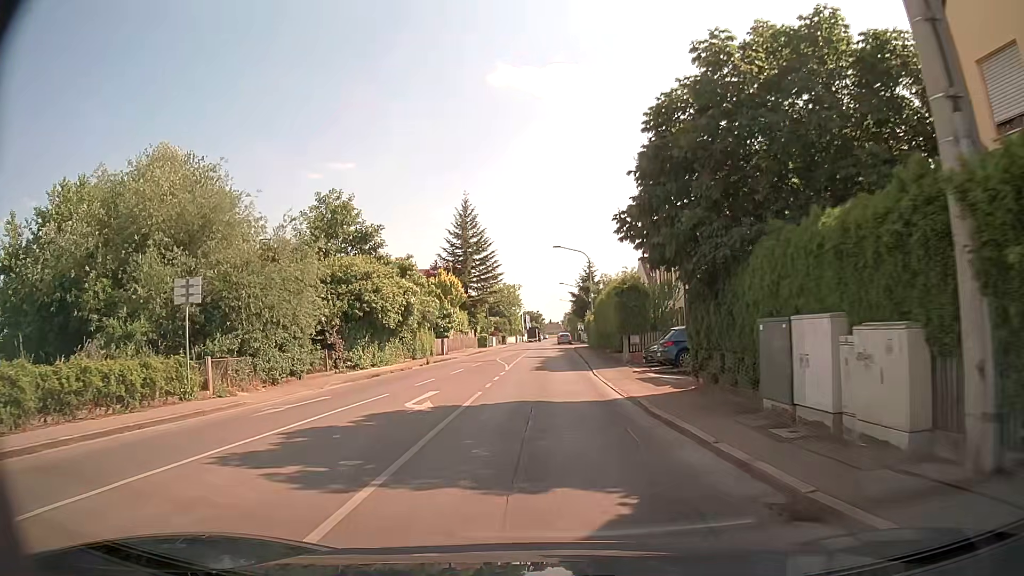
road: tertiary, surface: asphalt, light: Day
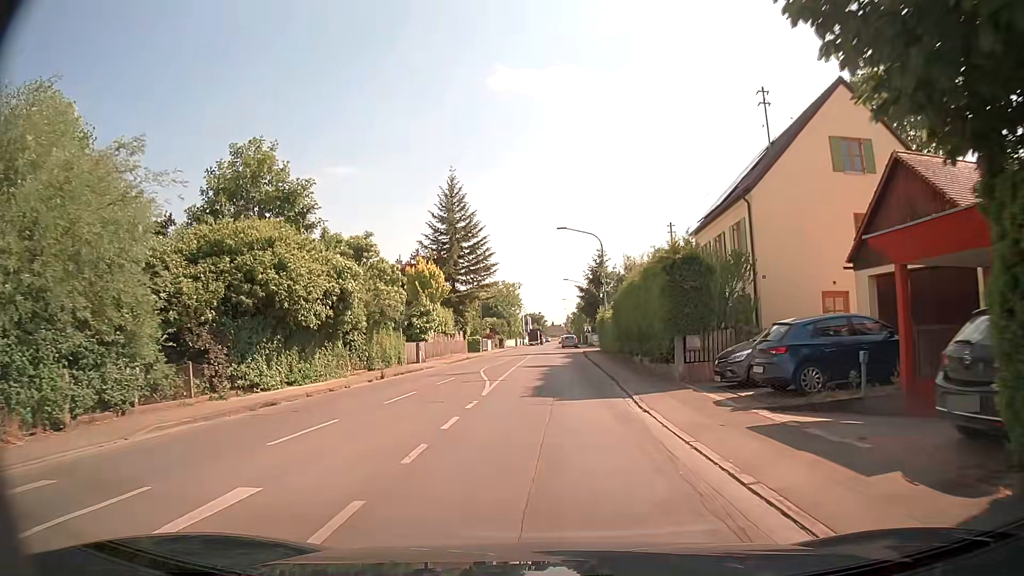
(-0.1, +11.2) m; -1°
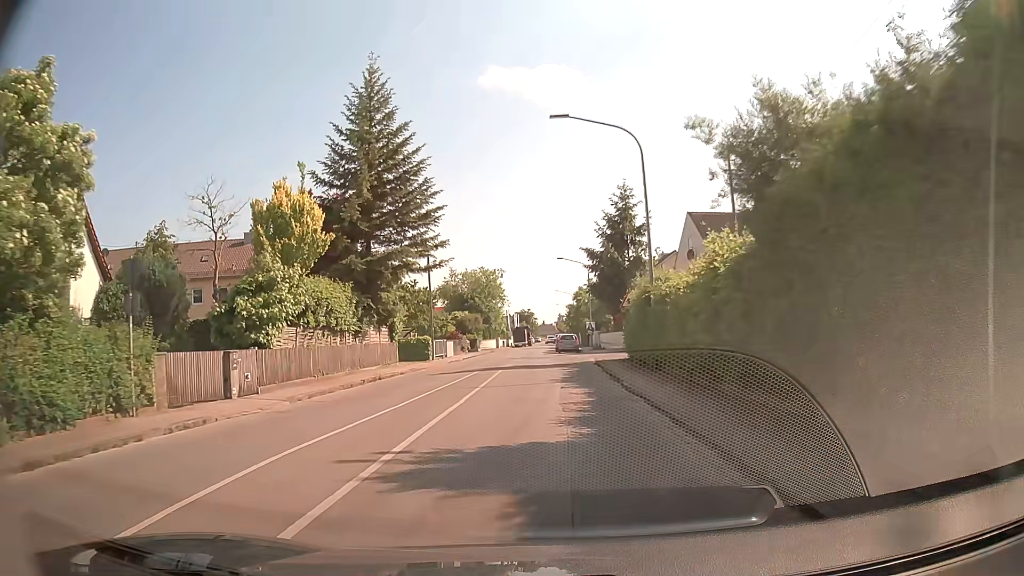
(+0.5, +24.3) m; +2°
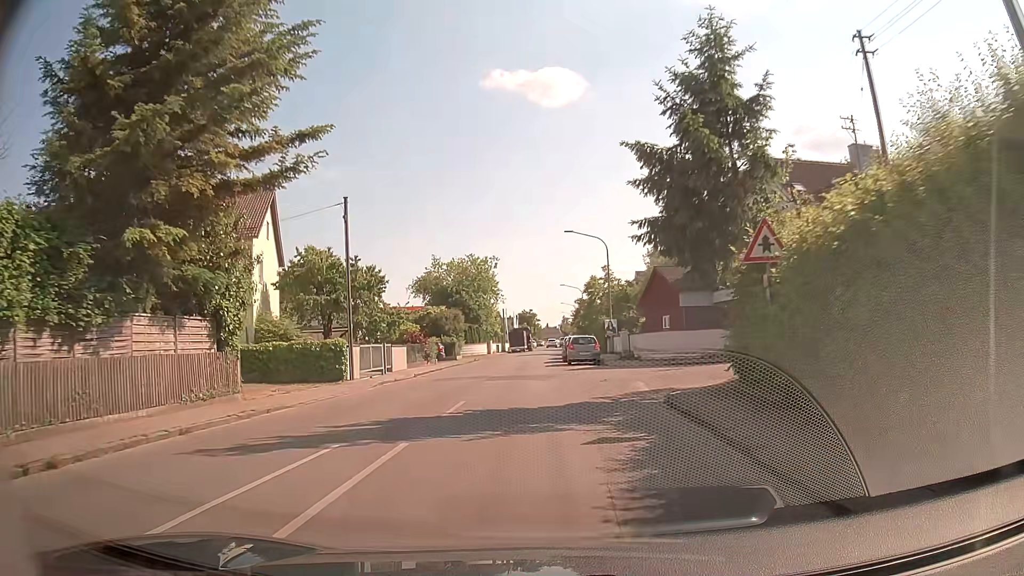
(0.0, +18.7) m; -1°
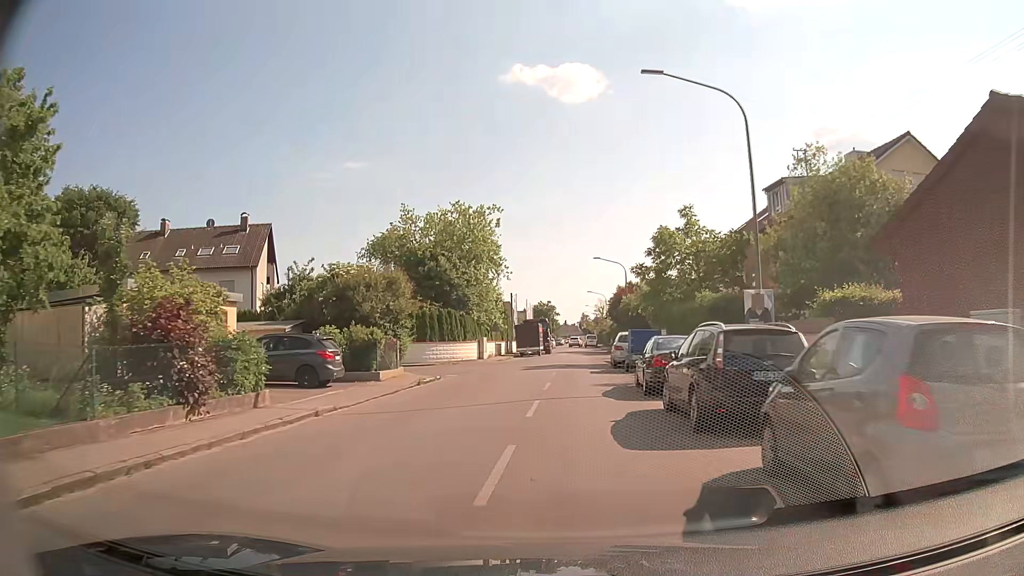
(-0.8, +29.7) m; -1°
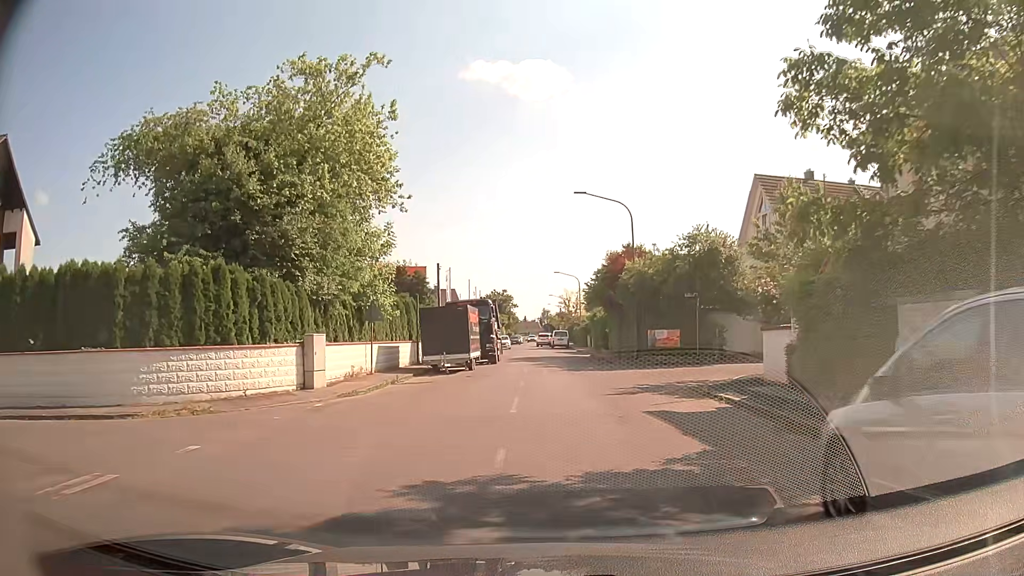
(+0.7, +28.5) m; +3°
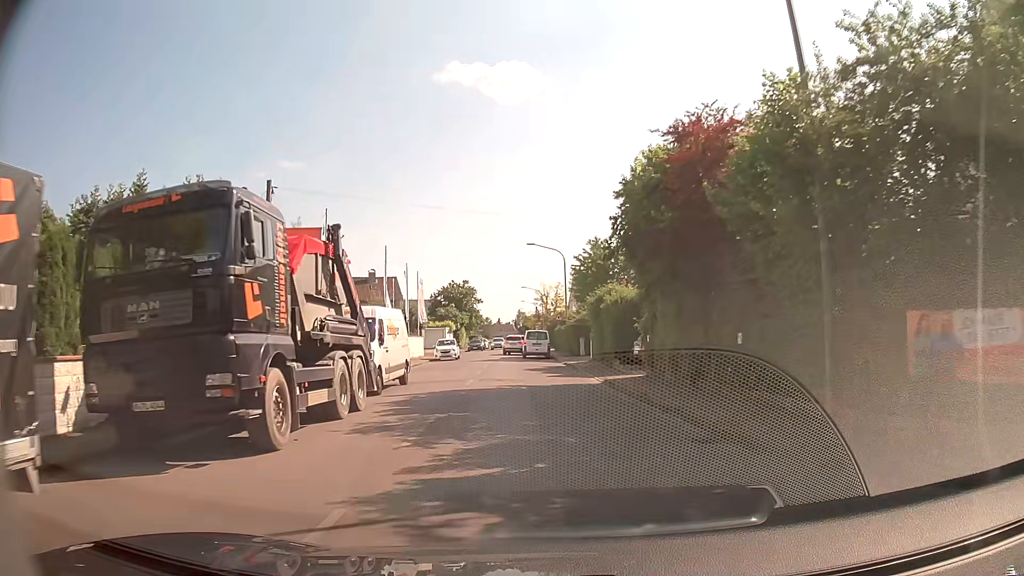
(+0.6, +26.7) m; +2°
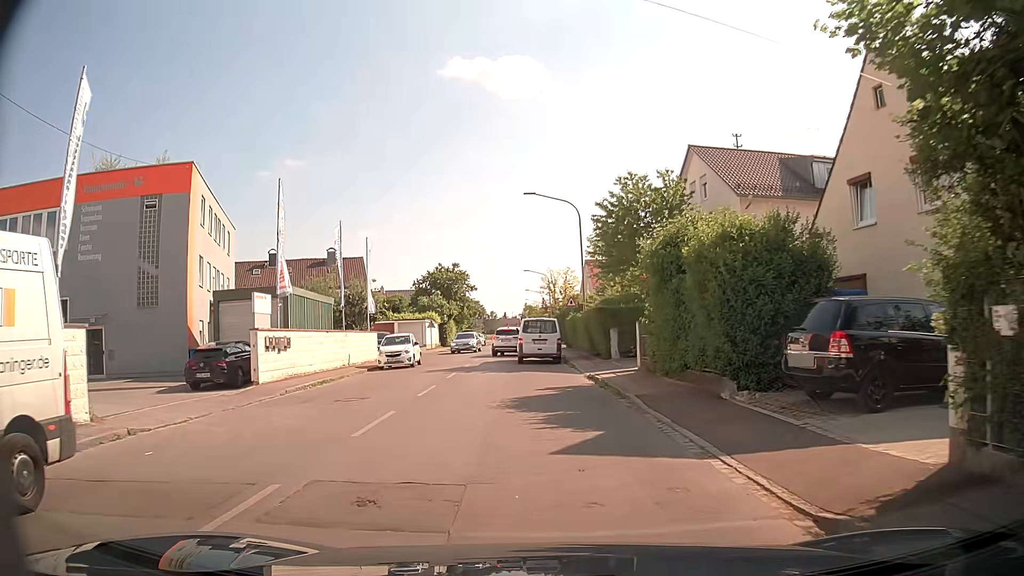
(+0.1, +17.3) m; -1°
